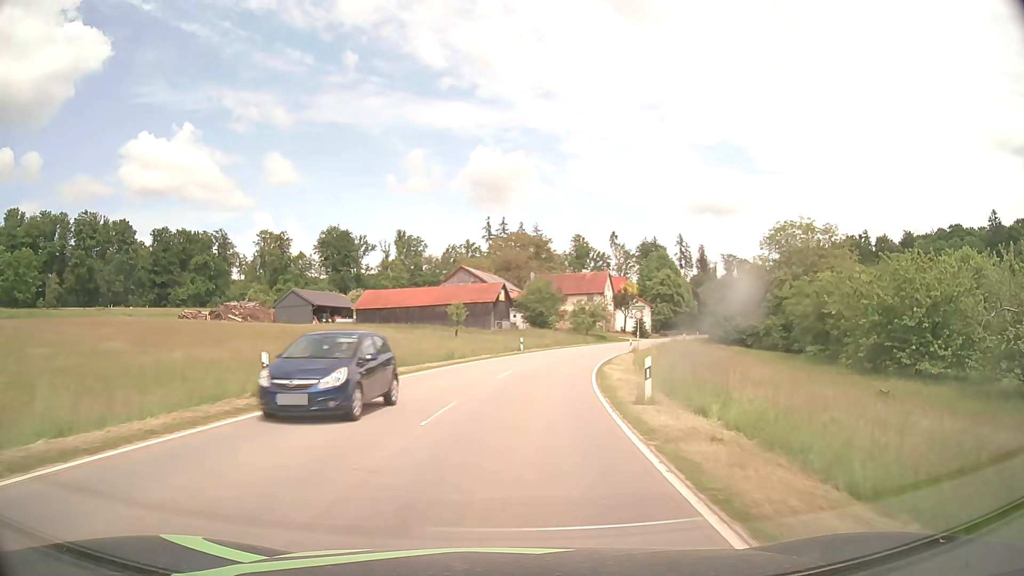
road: tertiary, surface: asphalt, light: Day
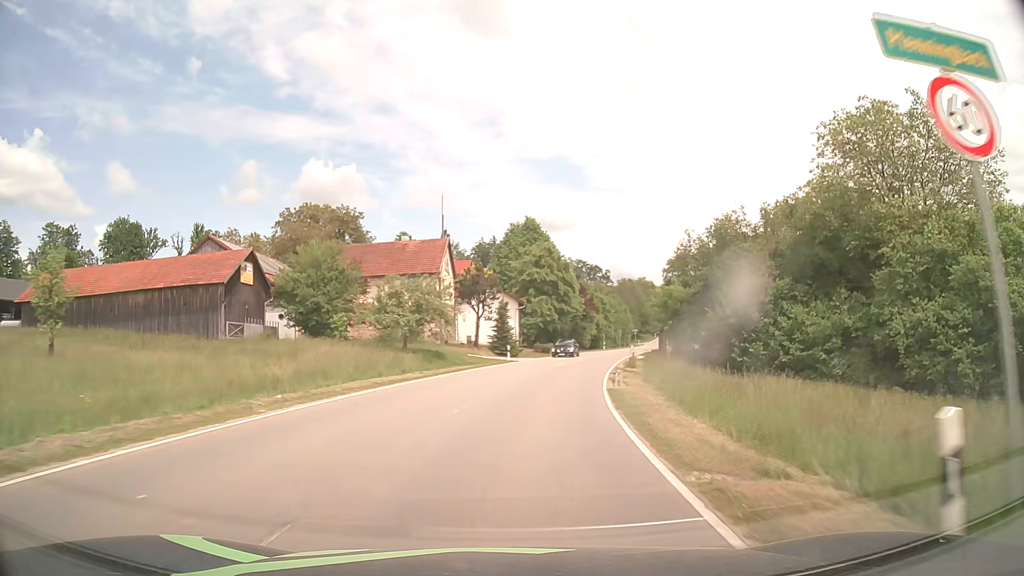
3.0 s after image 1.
(+5.5, +44.8) m; +15°
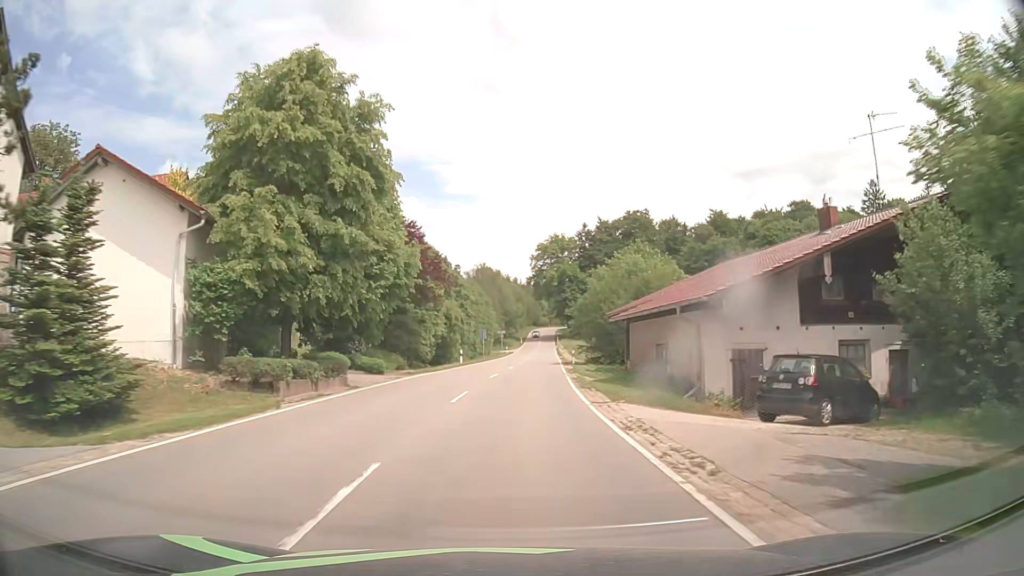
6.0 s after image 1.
(+5.6, +44.8) m; +13°
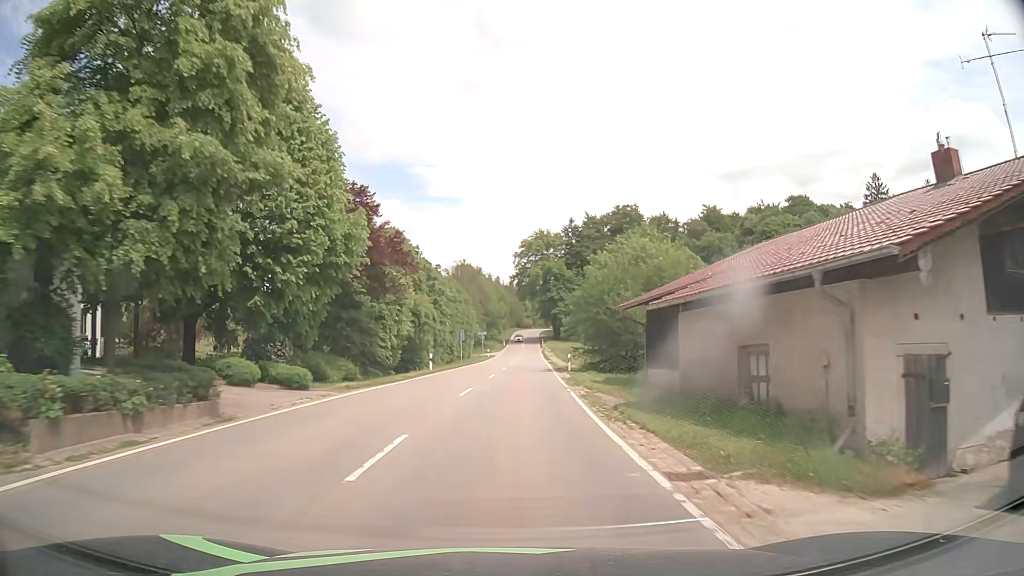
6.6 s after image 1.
(+0.1, +9.1) m; +2°
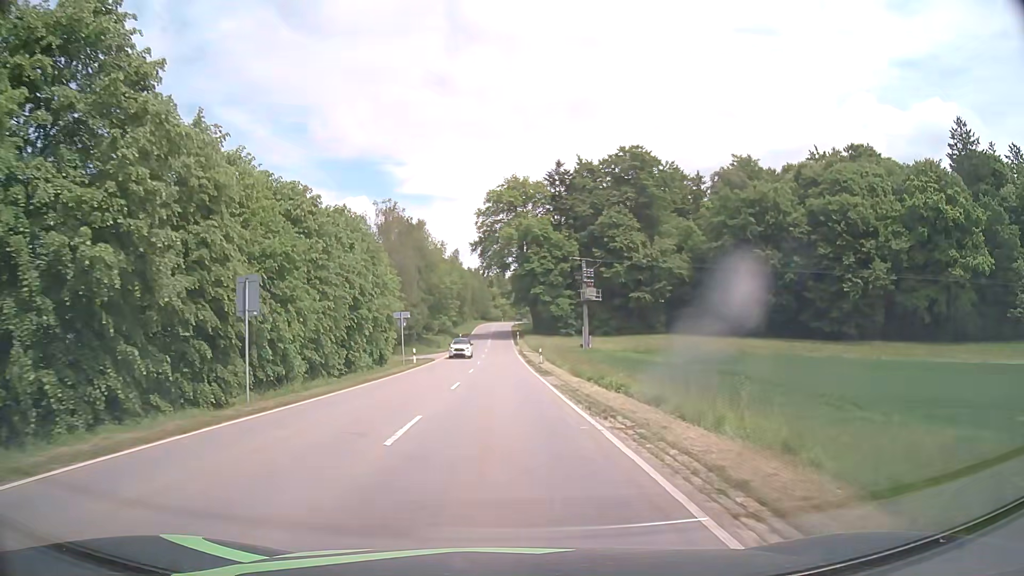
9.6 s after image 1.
(+1.4, +45.6) m; +3°
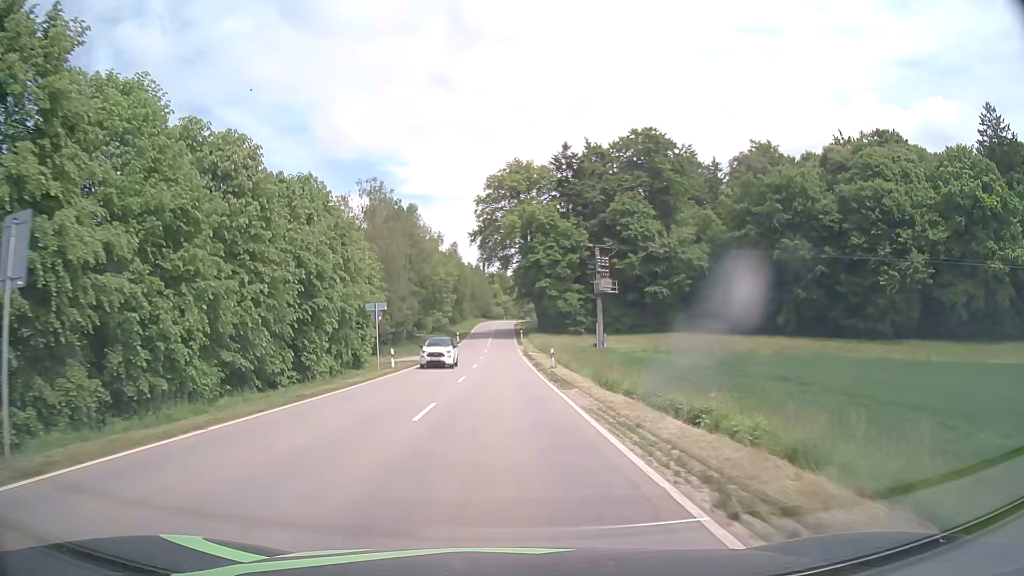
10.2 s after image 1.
(0.0, +9.2) m; 0°
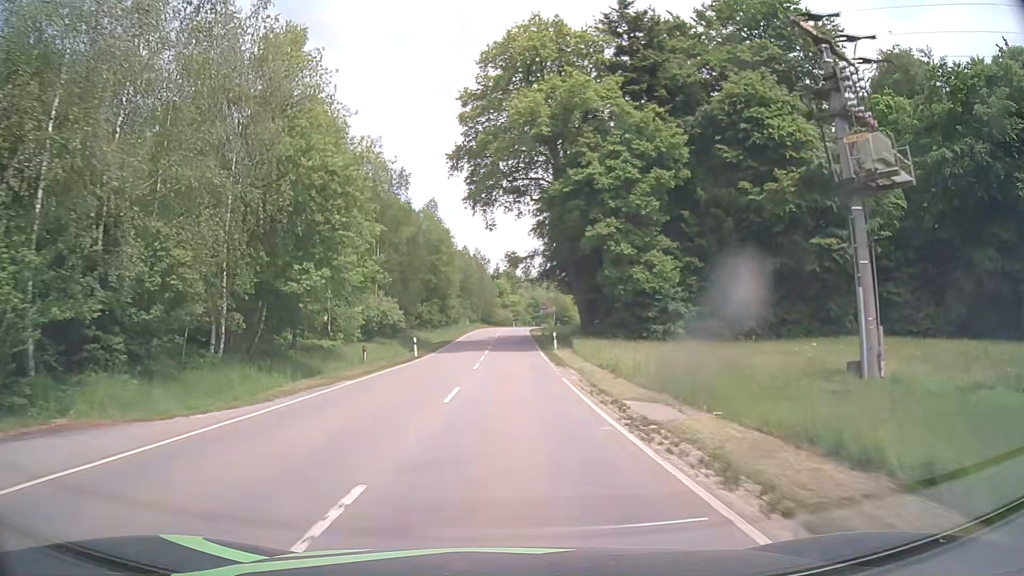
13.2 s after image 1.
(-0.3, +45.7) m; -1°
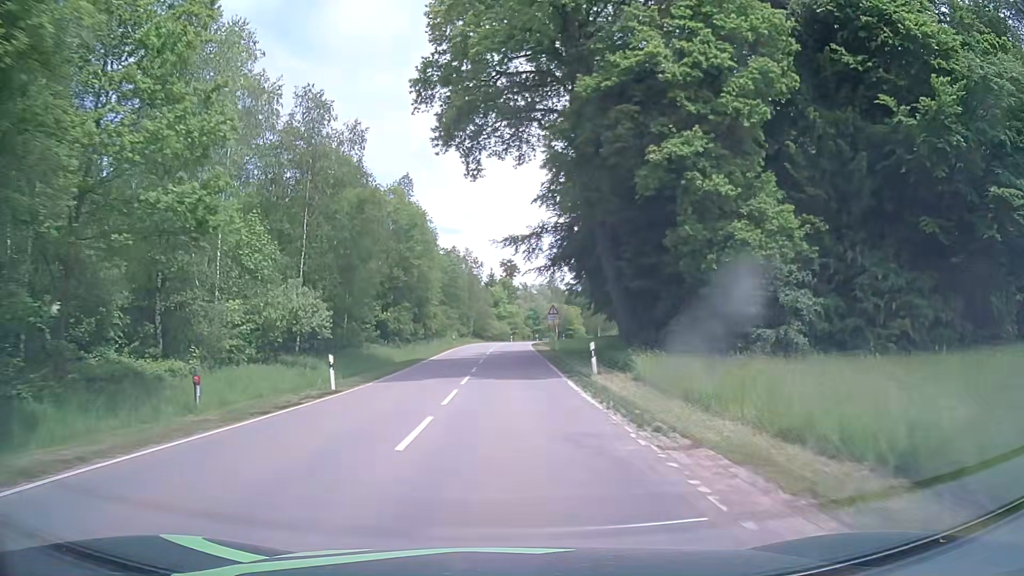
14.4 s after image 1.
(+0.1, +18.1) m; 0°
(0, +10) (0, +20) (0, +30) (0, +40) (0, +50) (+1, +60) (+1, +70) (+2, +80) (+3, +90) (+5, +100) m
